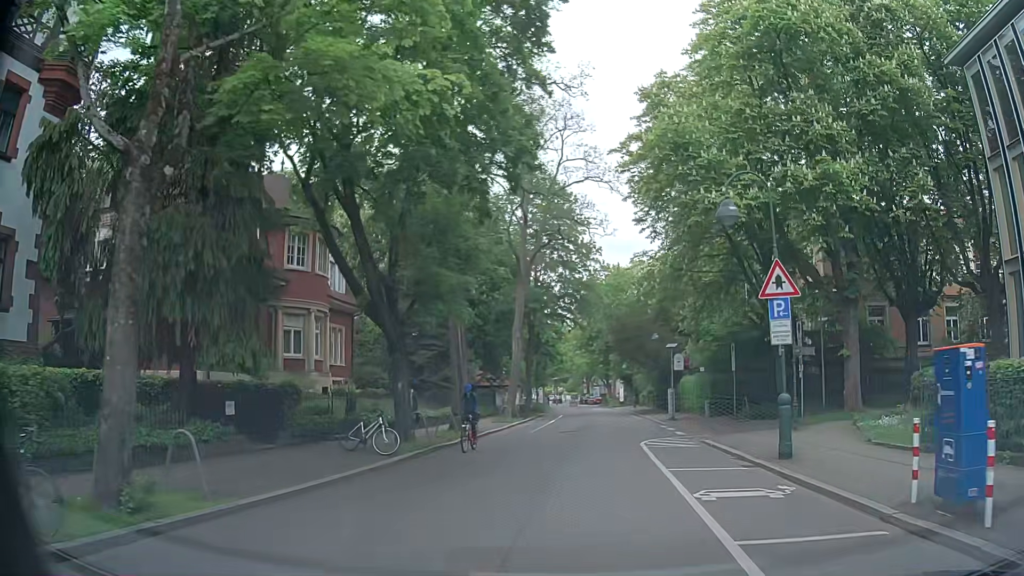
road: unclassified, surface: asphalt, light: Day
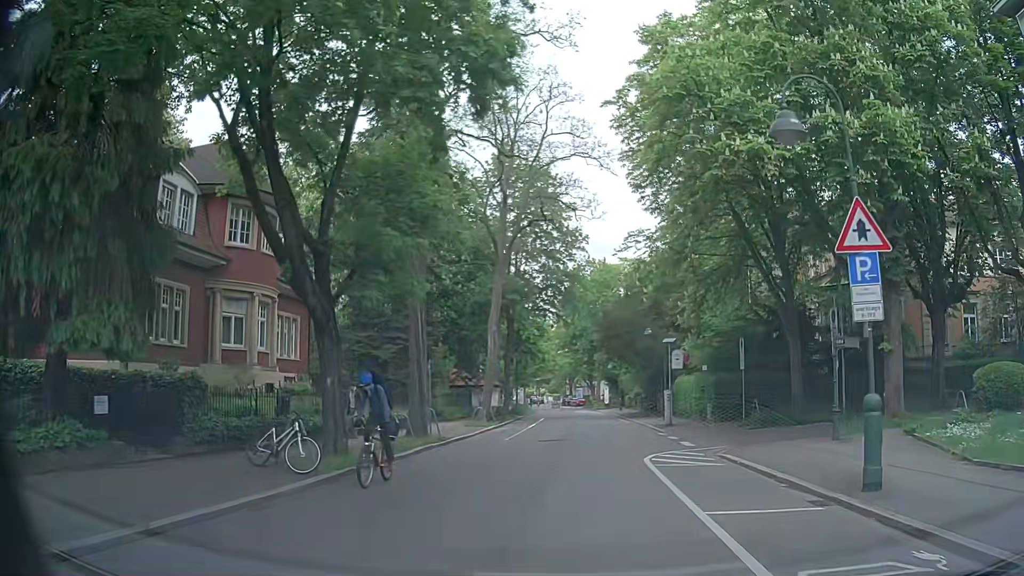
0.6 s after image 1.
(+0.1, +4.5) m; +2°
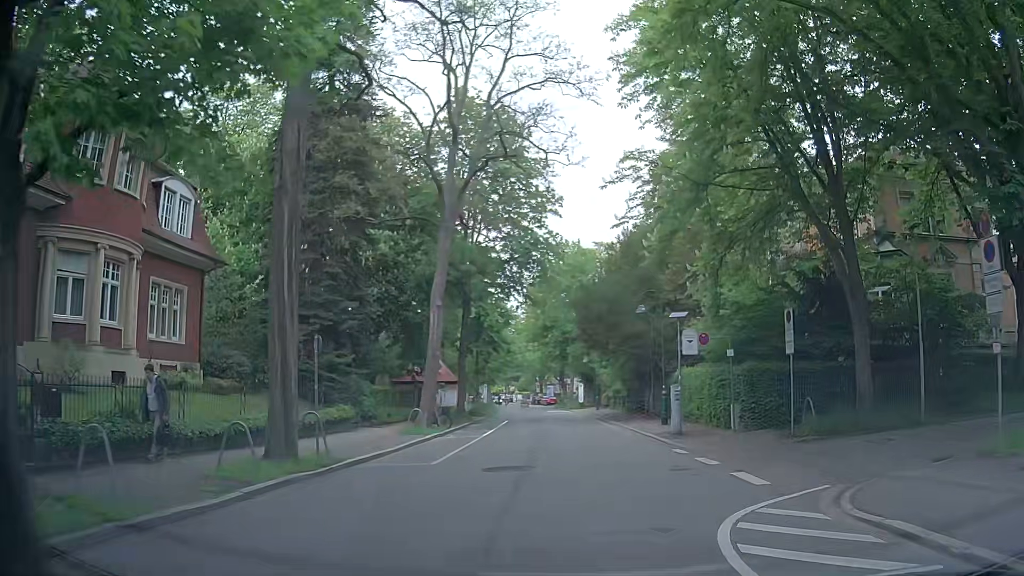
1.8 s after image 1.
(+0.2, +8.9) m; +2°
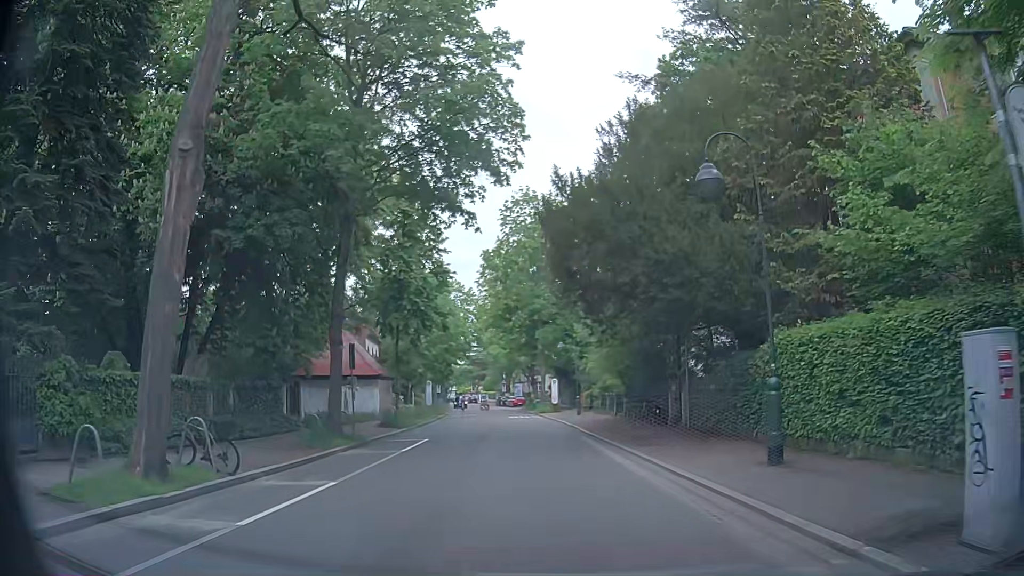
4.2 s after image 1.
(+0.3, +17.9) m; +1°
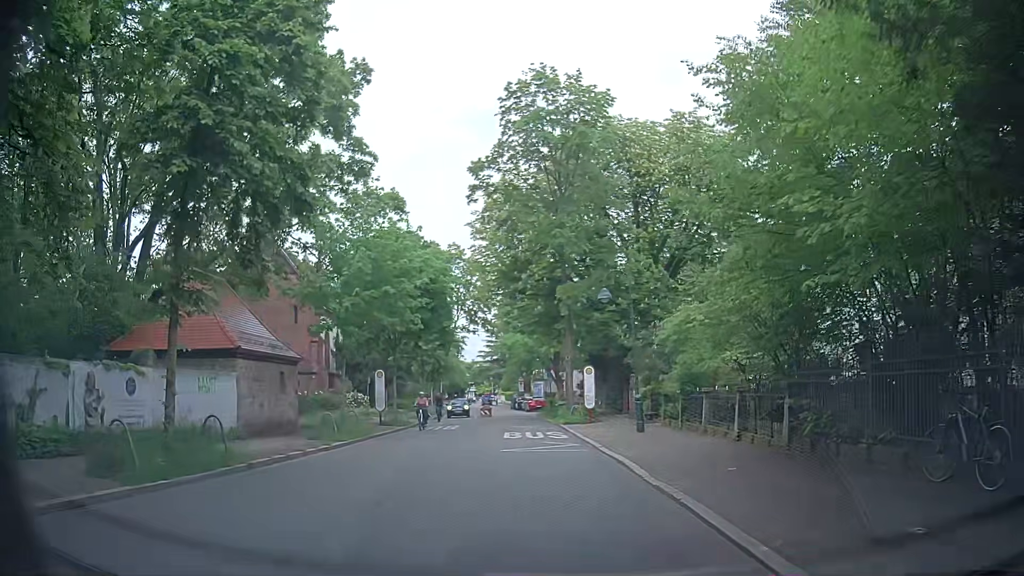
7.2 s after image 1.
(0.0, +22.4) m; 0°
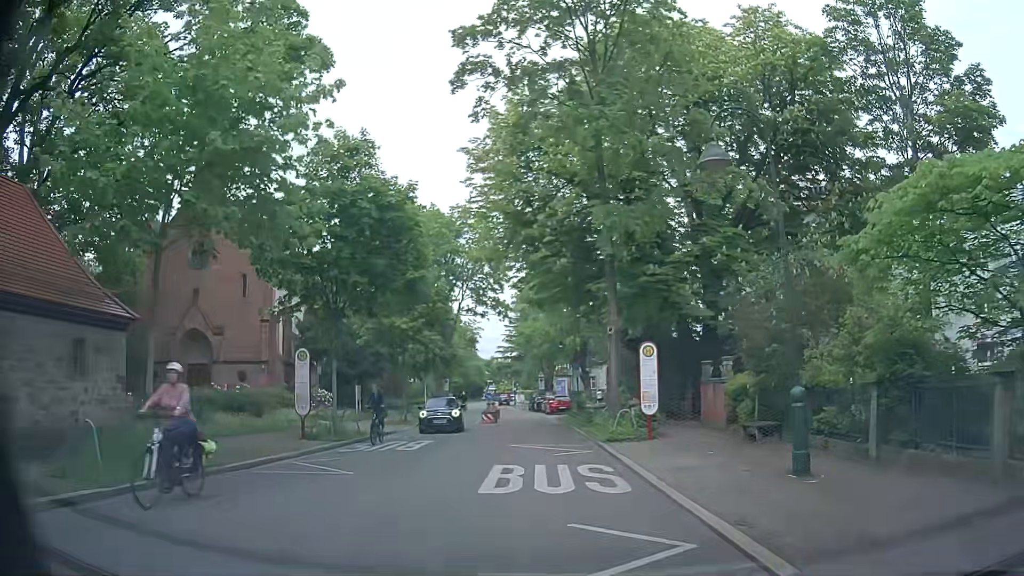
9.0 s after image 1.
(-0.5, +13.5) m; -1°
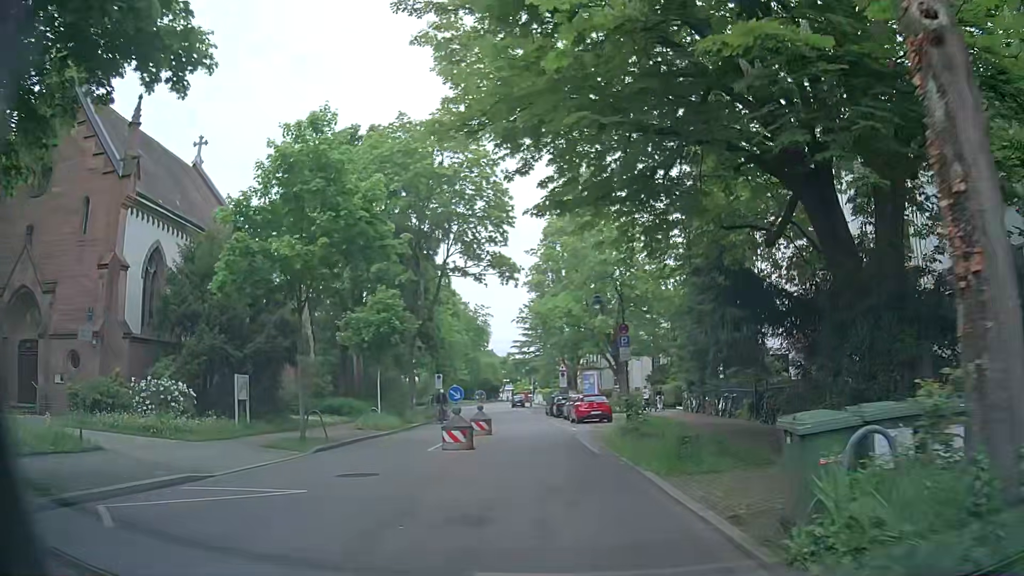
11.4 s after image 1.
(-0.7, +18.0) m; -3°
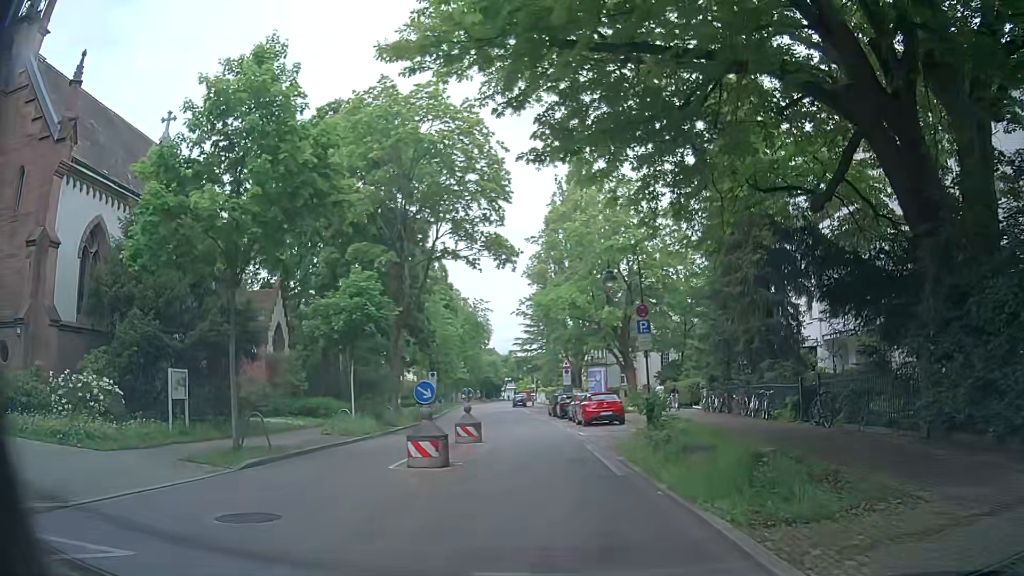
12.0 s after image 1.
(0.0, +4.5) m; +2°
(0, +10) (-1, +20) (-2, +30) (-3, +40) (-4, +50) (-6, +60) (-7, +70) (-9, +79) (-10, +89) (-11, +99) m
